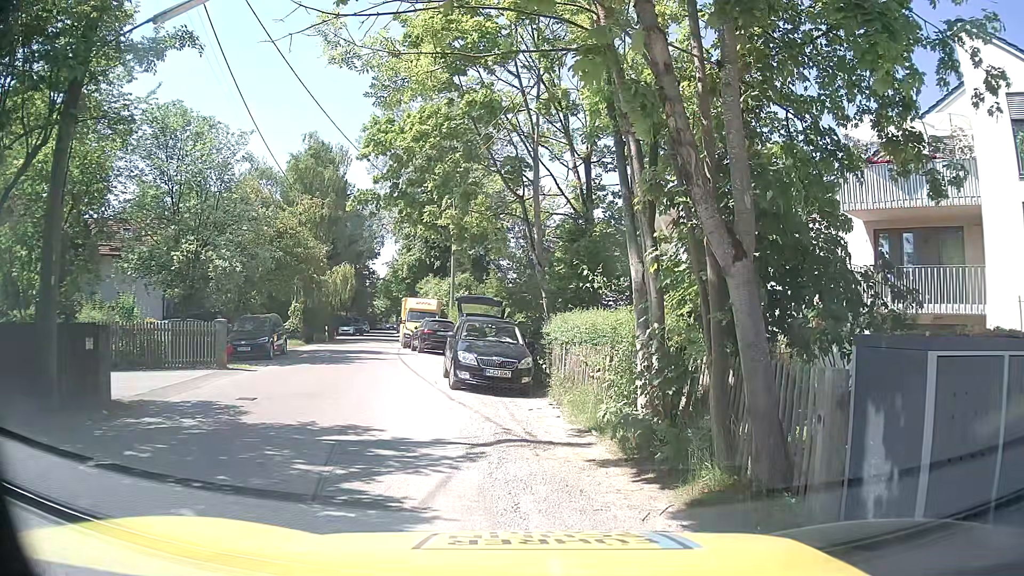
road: residential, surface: asphalt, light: Day
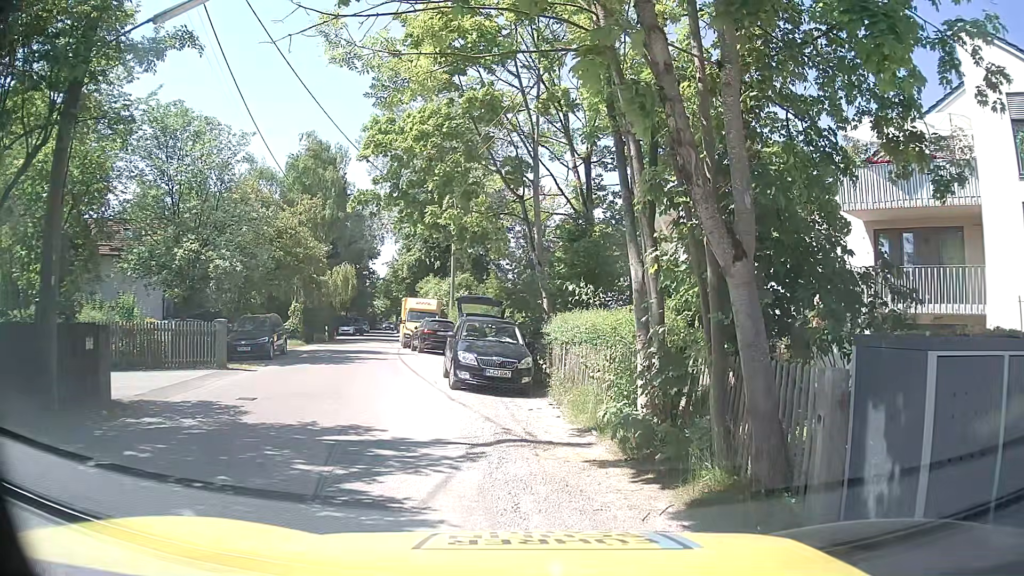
(0.0, 0.0) m; 0°
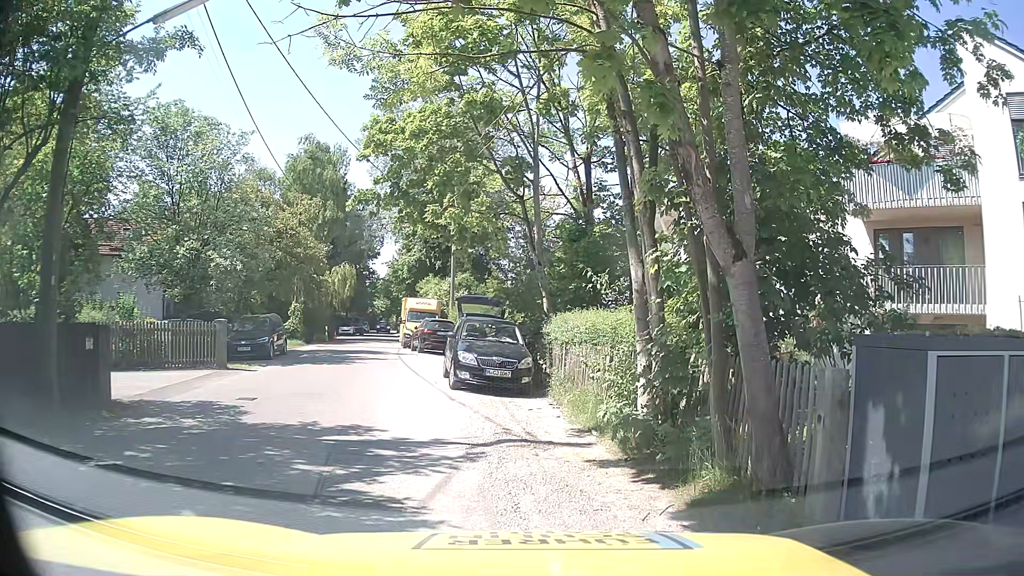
(0.0, 0.0) m; 0°
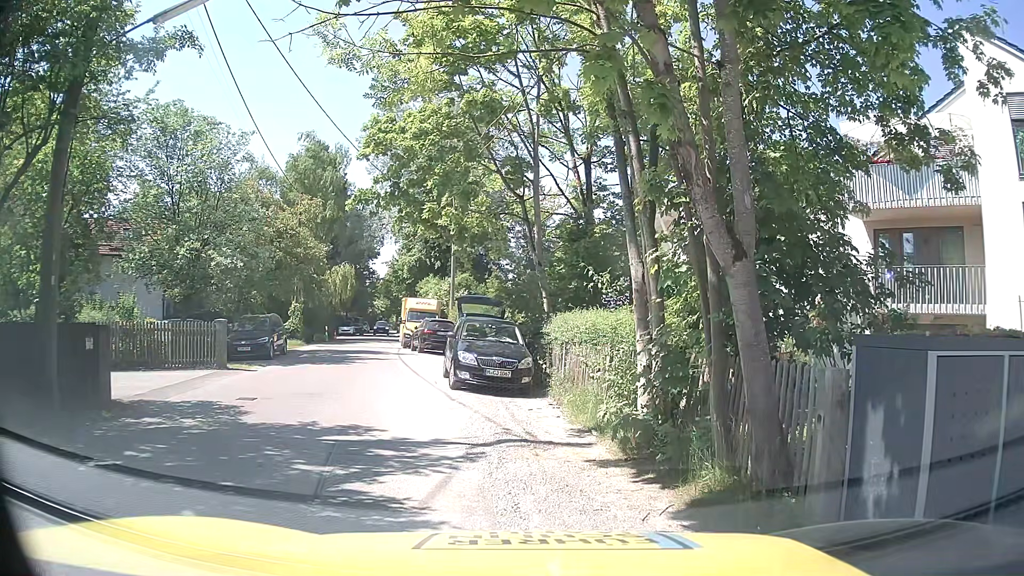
(0.0, 0.0) m; 0°
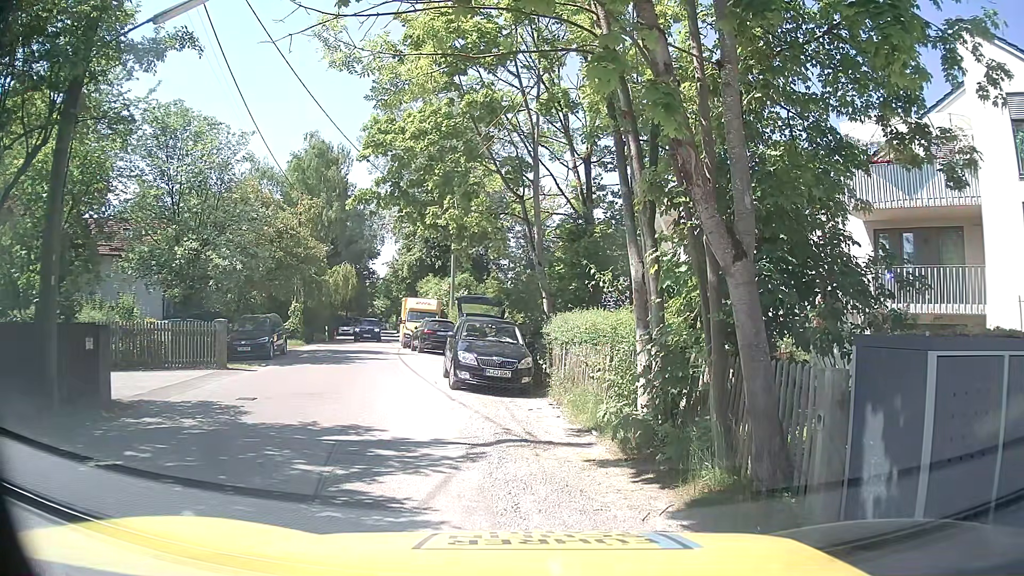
(0.0, 0.0) m; 0°
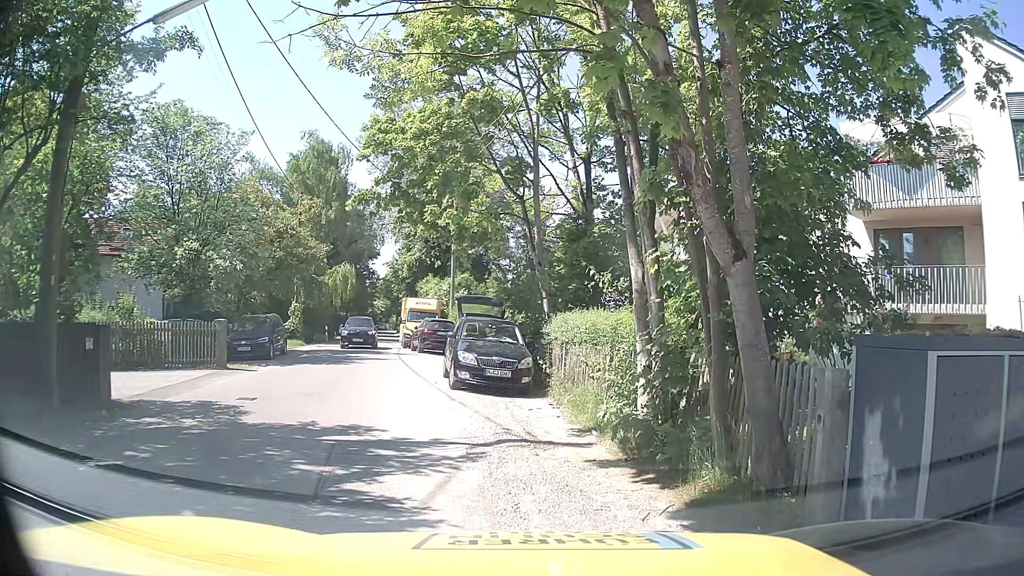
(0.0, 0.0) m; 0°
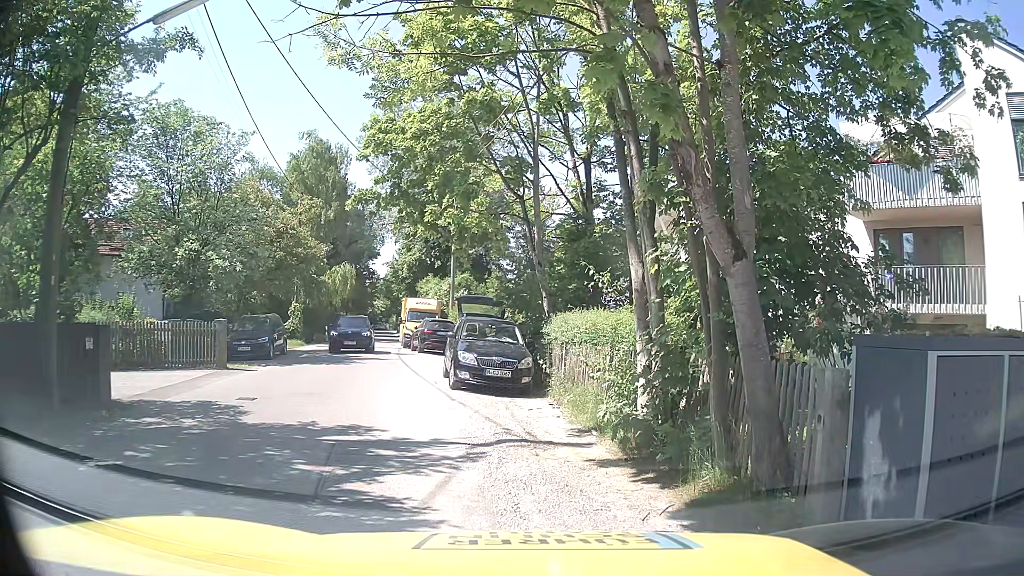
(0.0, 0.0) m; 0°
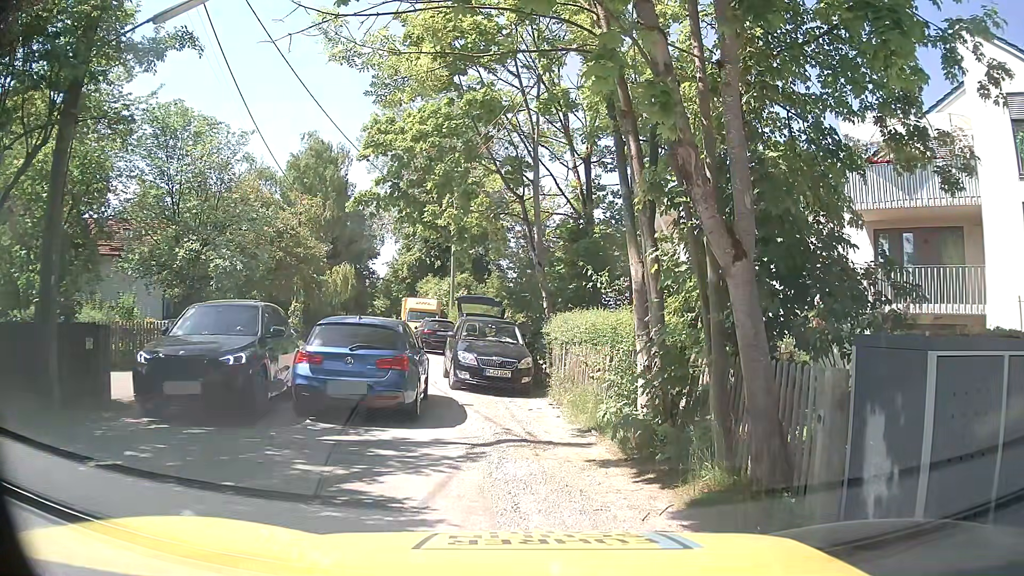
(0.0, 0.0) m; 0°
